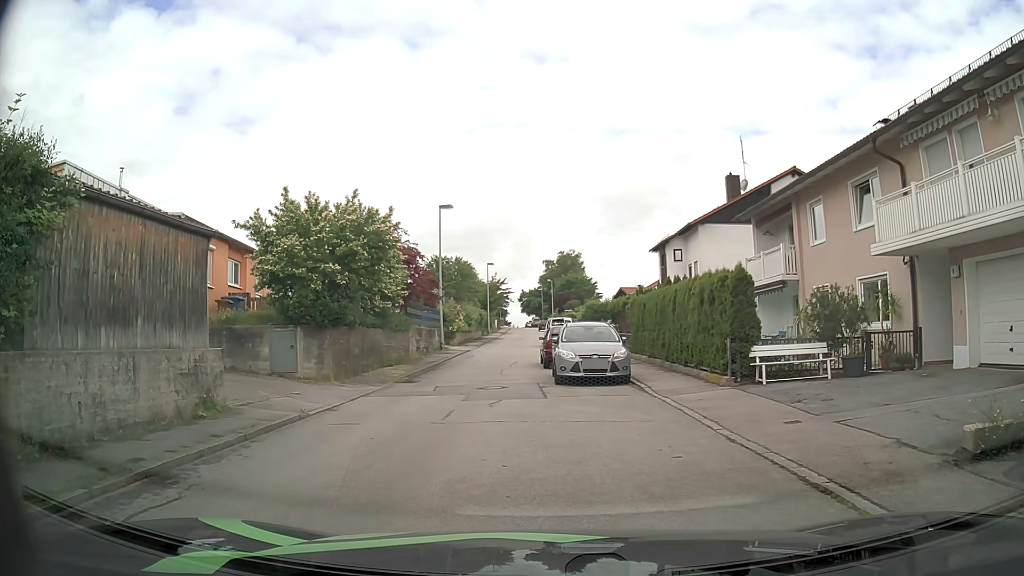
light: Day
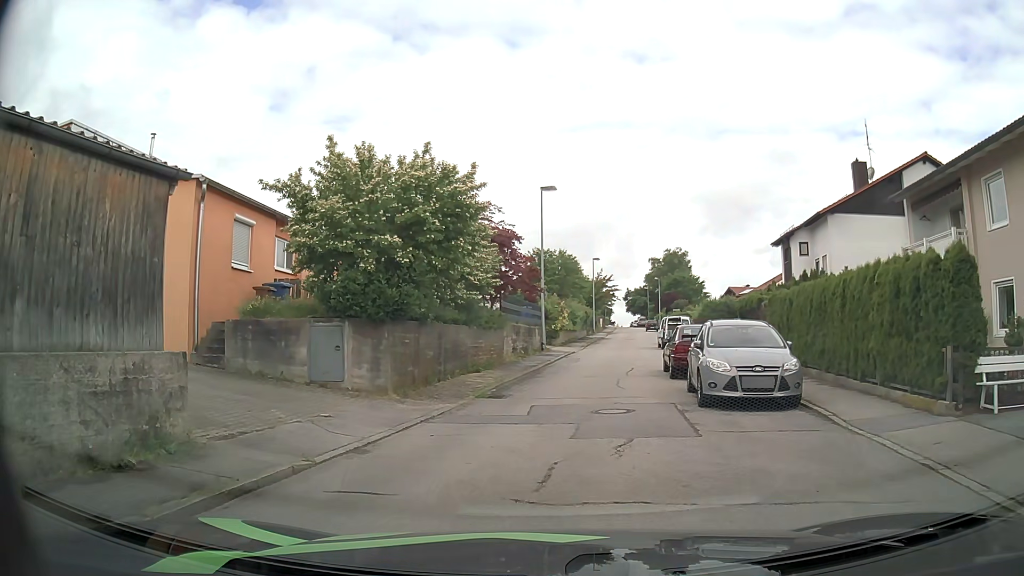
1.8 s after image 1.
(-0.3, +4.8) m; -8°
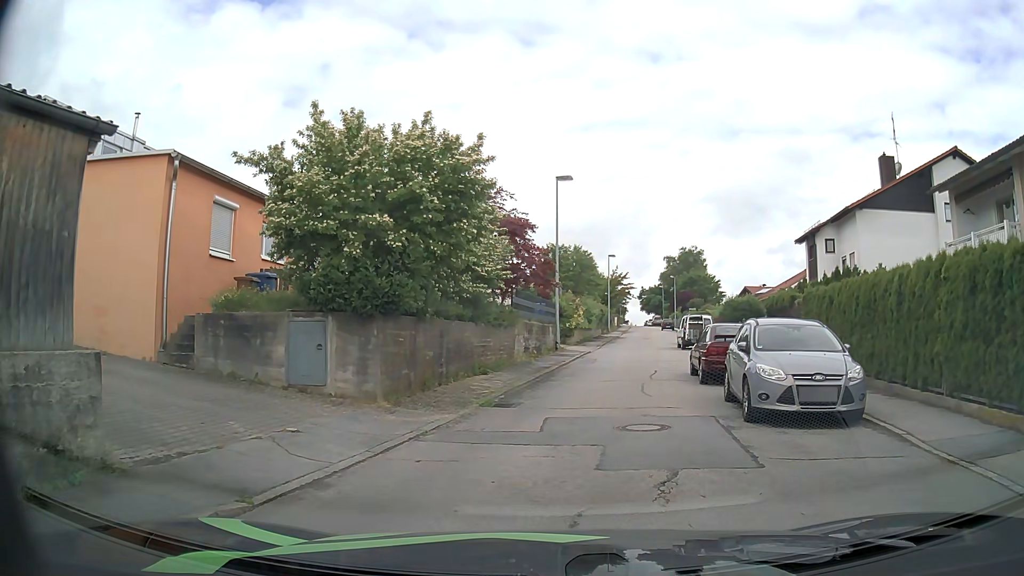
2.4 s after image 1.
(0.0, +2.0) m; 0°
